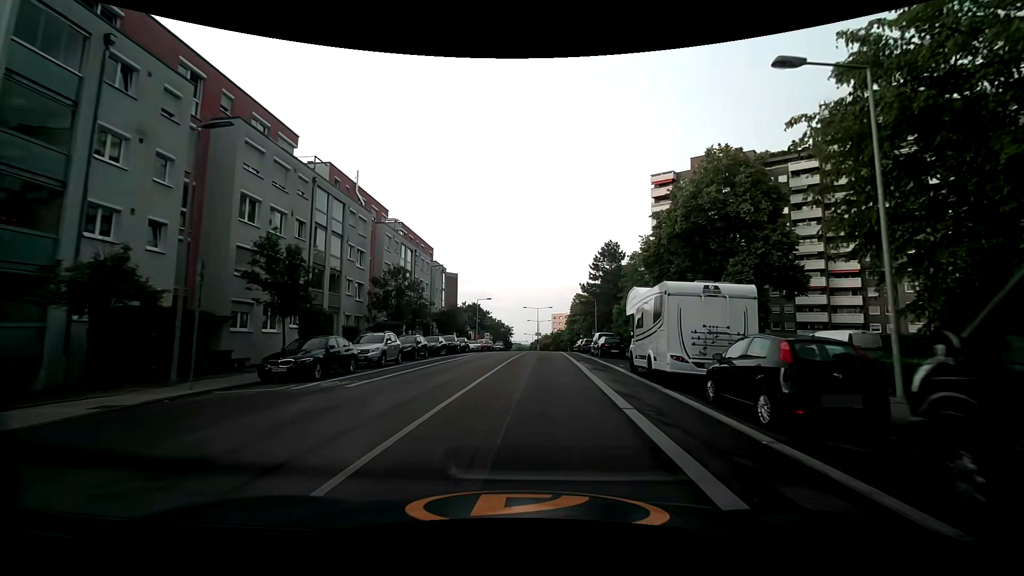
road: secondary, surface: asphalt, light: Day
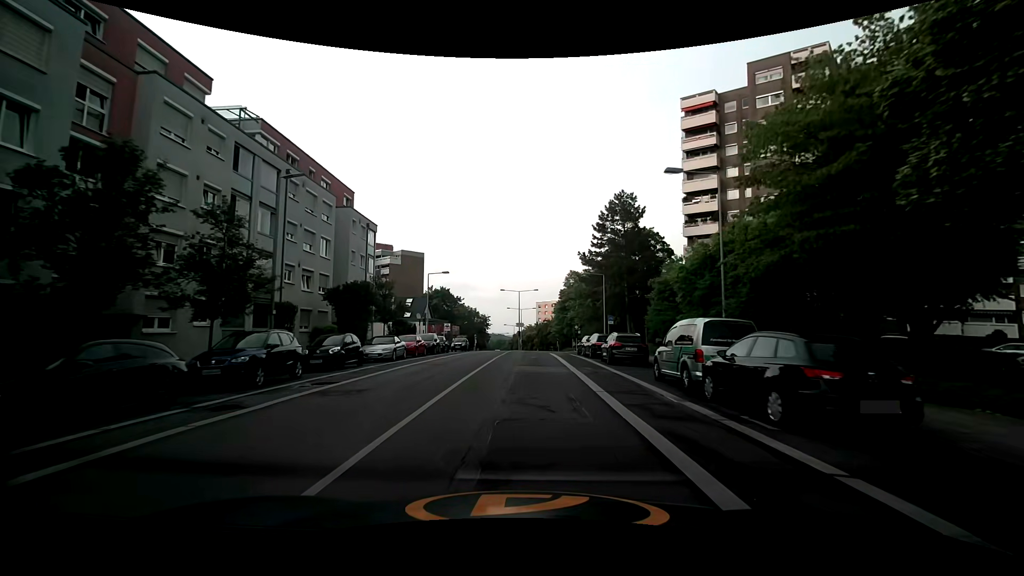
(+1.1, +26.8) m; +2°
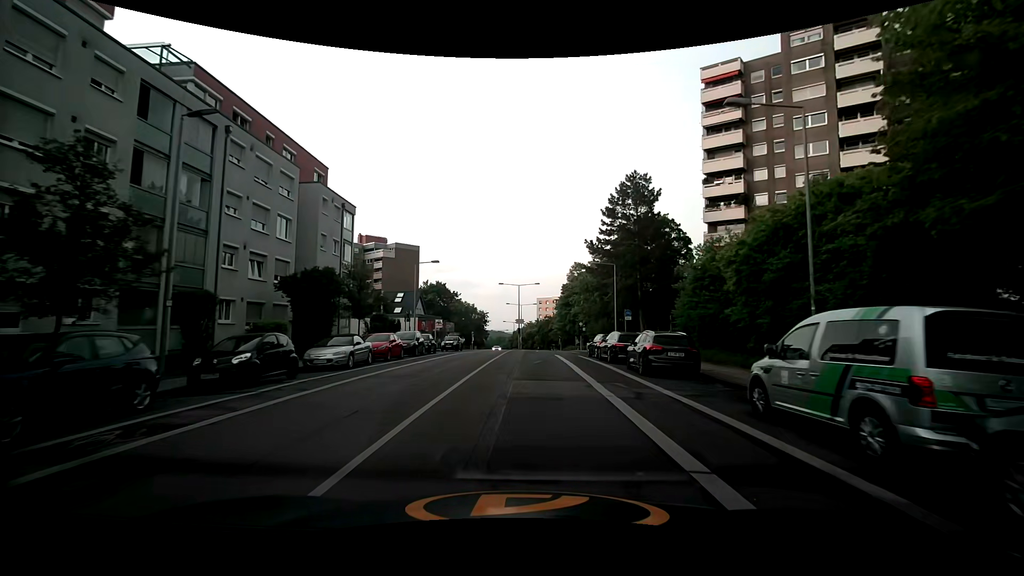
(-0.1, +6.4) m; 0°
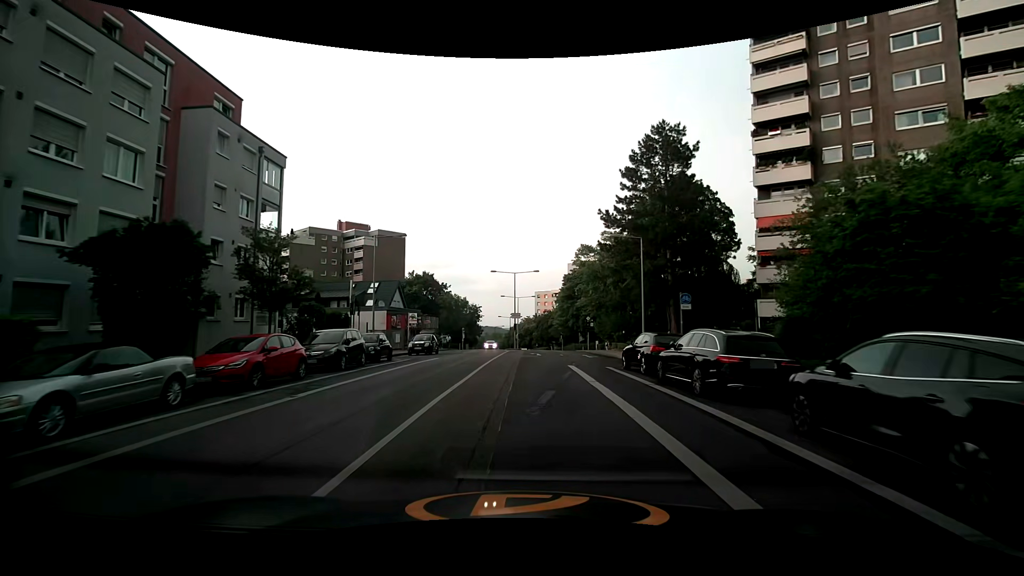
(0.0, +12.1) m; -1°
